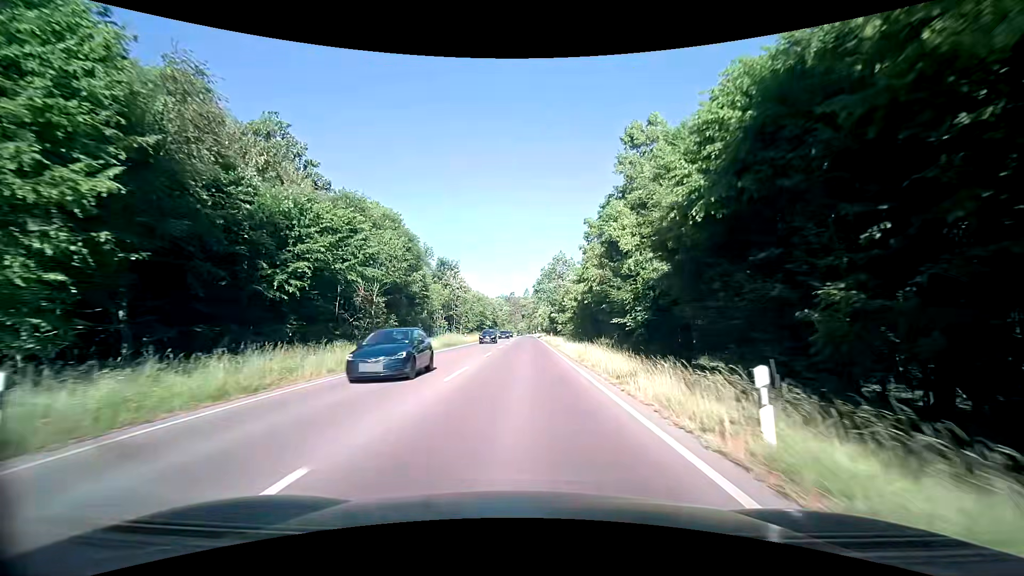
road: secondary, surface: asphalt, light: Day
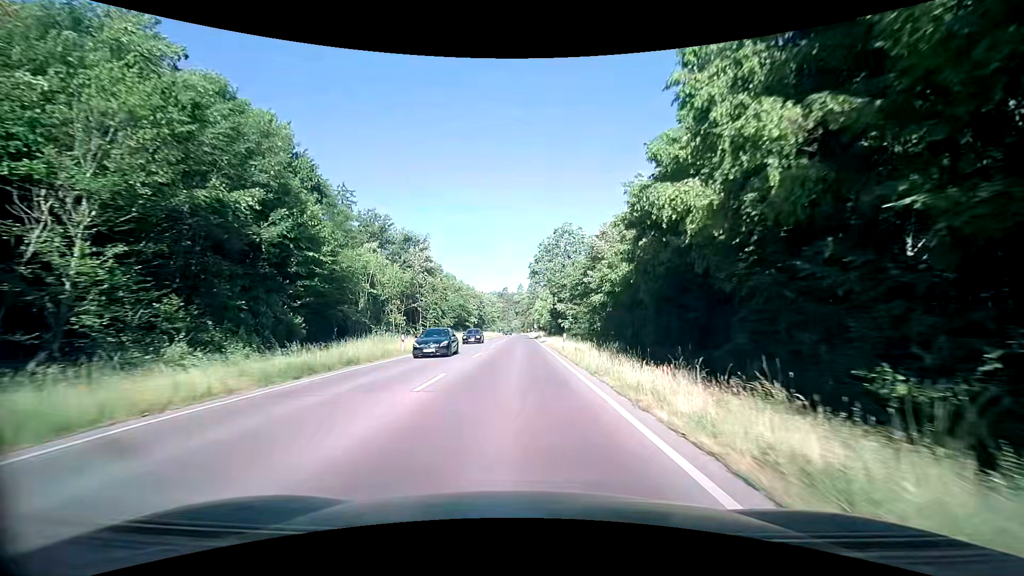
(+0.1, +26.4) m; +1°
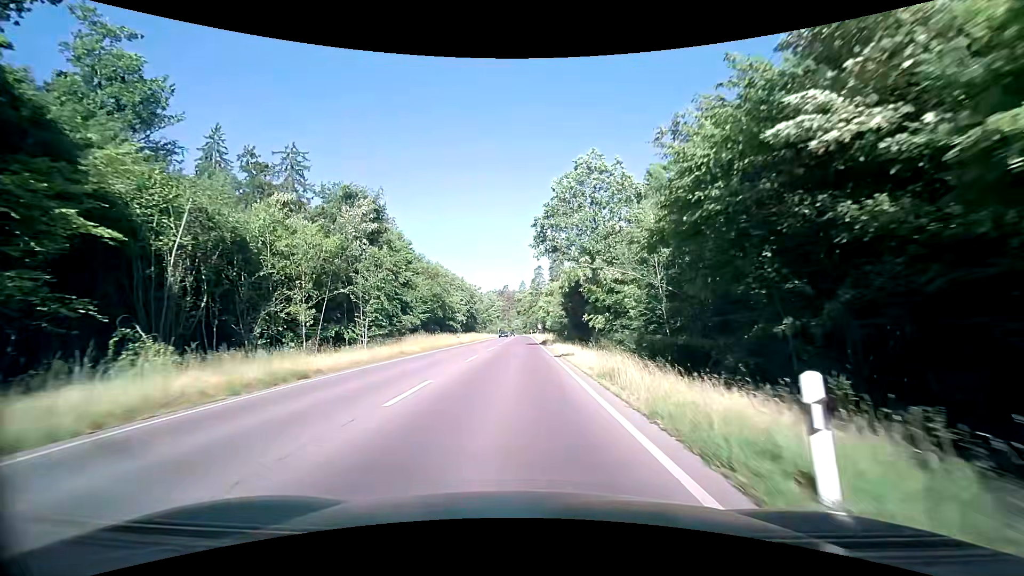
(0.0, +25.8) m; -1°
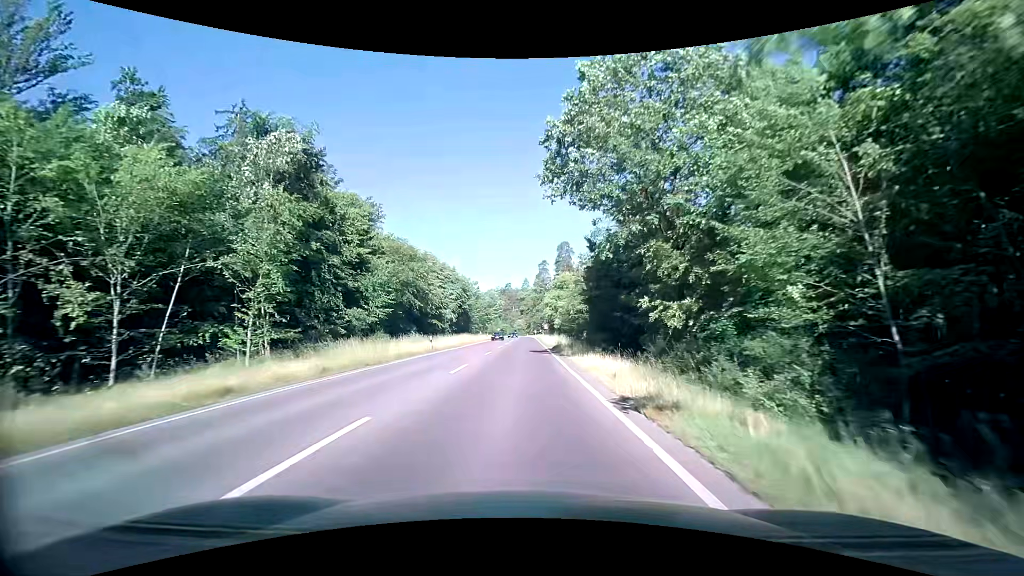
(+0.1, +17.4) m; 0°
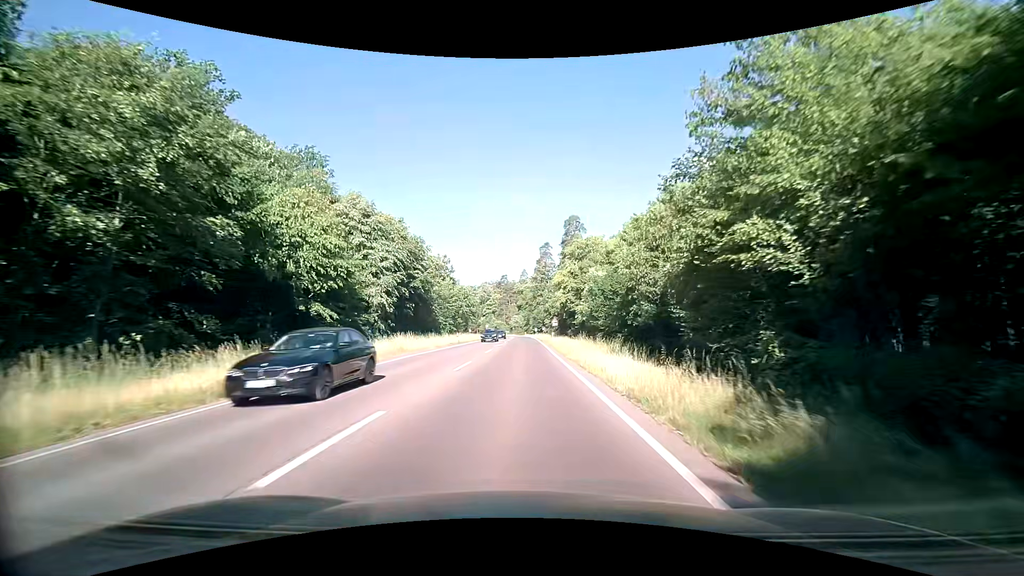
(0.0, +35.8) m; 0°
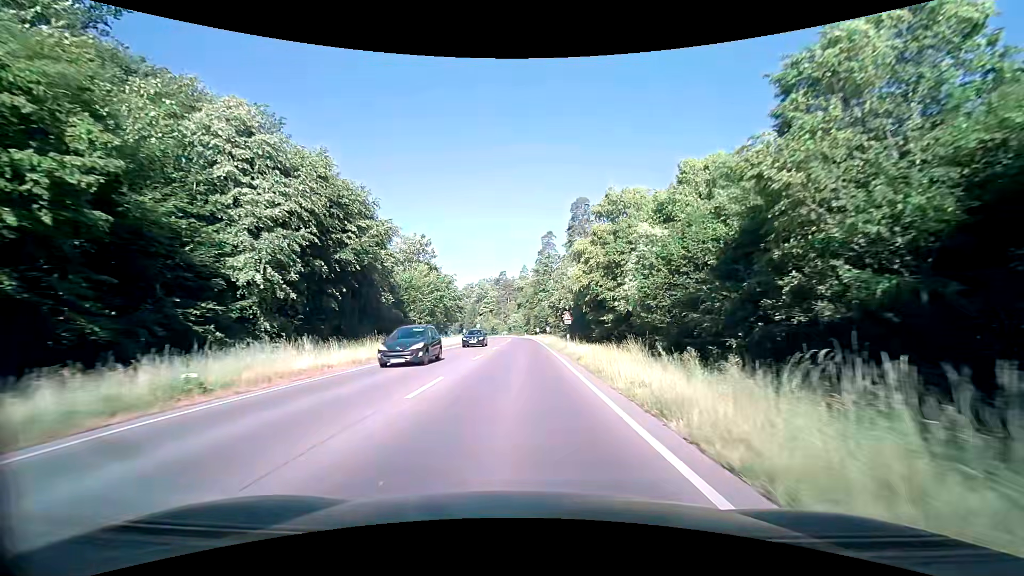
(0.0, +18.4) m; 0°
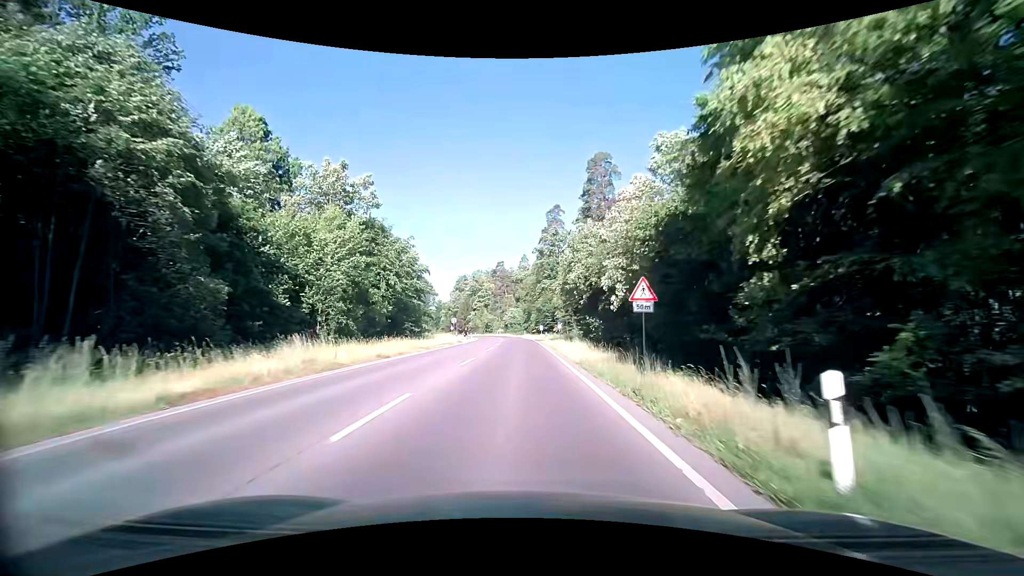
(0.0, +28.0) m; 0°
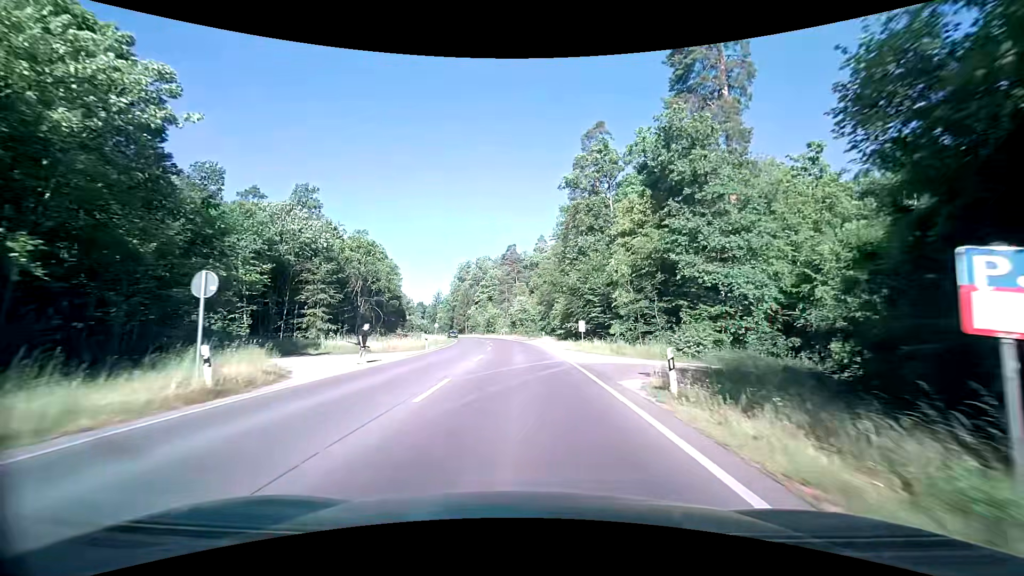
(-0.3, +44.9) m; -2°
(0, +10) (0, +20) (0, +30) (-1, +40) (-1, +50) (-2, +60) (-3, +70) (-5, +80) (-7, +90) (-9, +99) m
